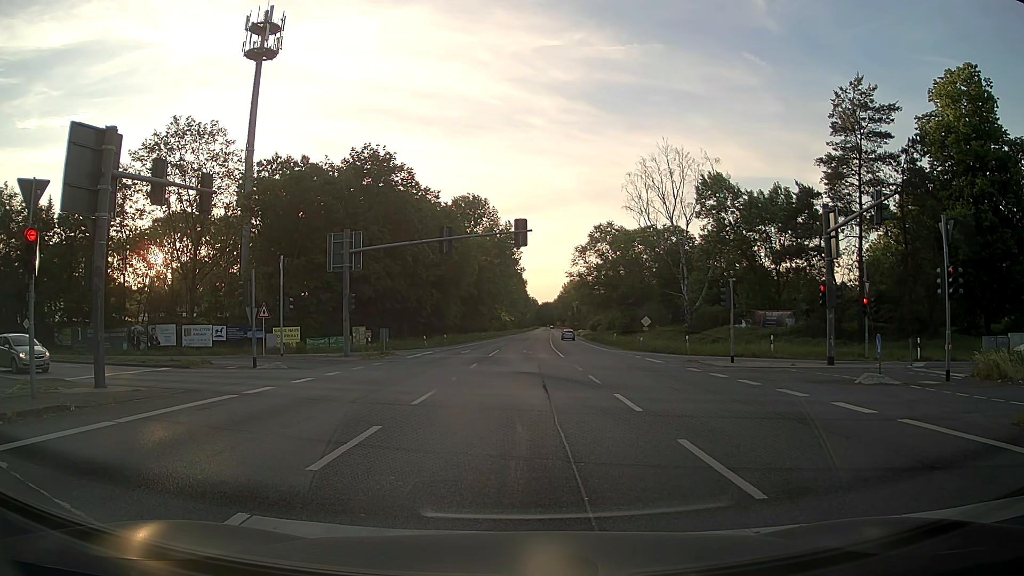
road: primary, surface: asphalt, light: Day
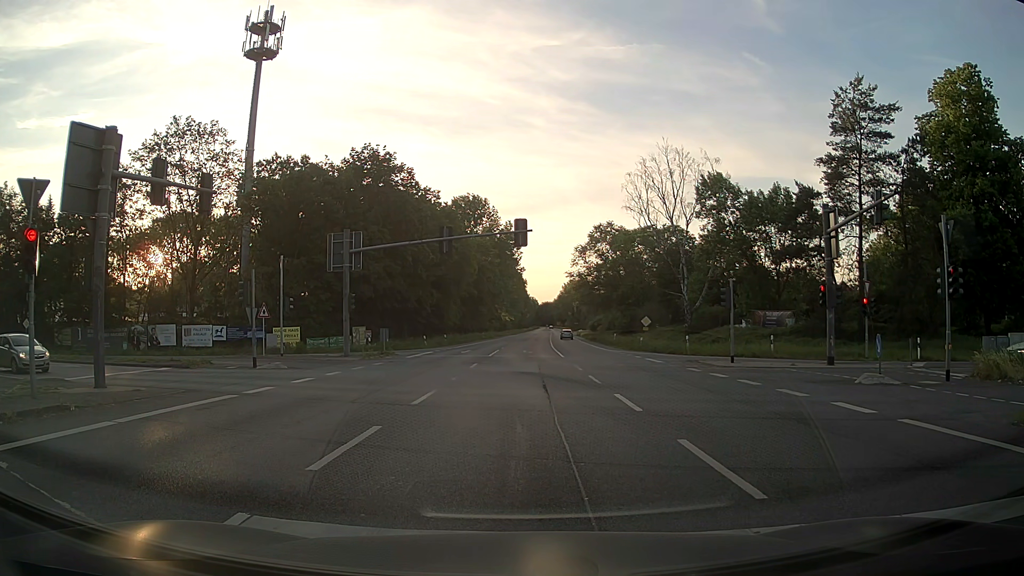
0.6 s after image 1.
(0.0, 0.0) m; 0°
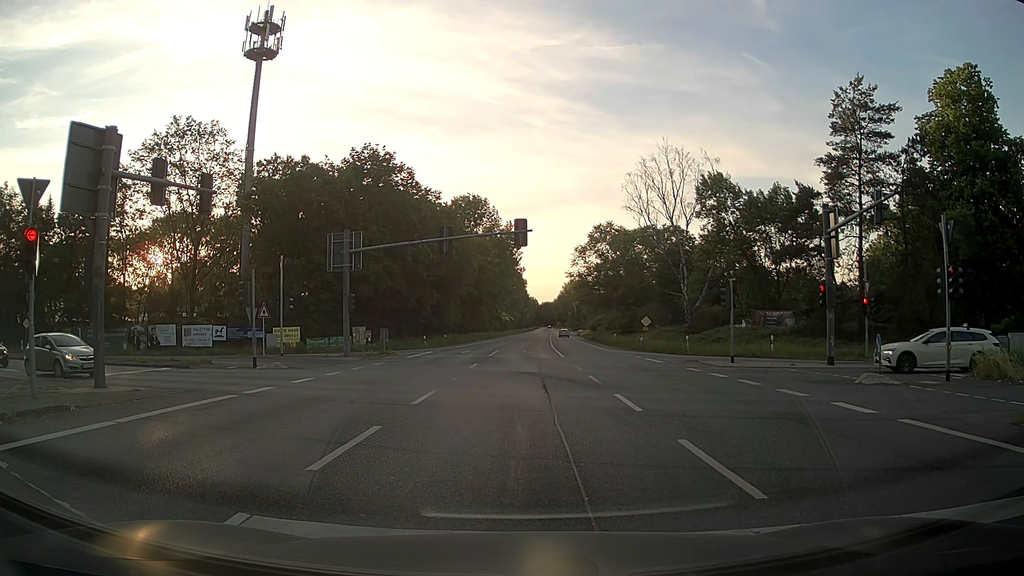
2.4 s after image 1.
(0.0, 0.0) m; 0°
(0, +10) (-1, +20) (-7, +28) (-16, +33) (-25, +36) (-35, +38) (-45, +41) (-54, +44) (-64, +47) (-73, +50) m
